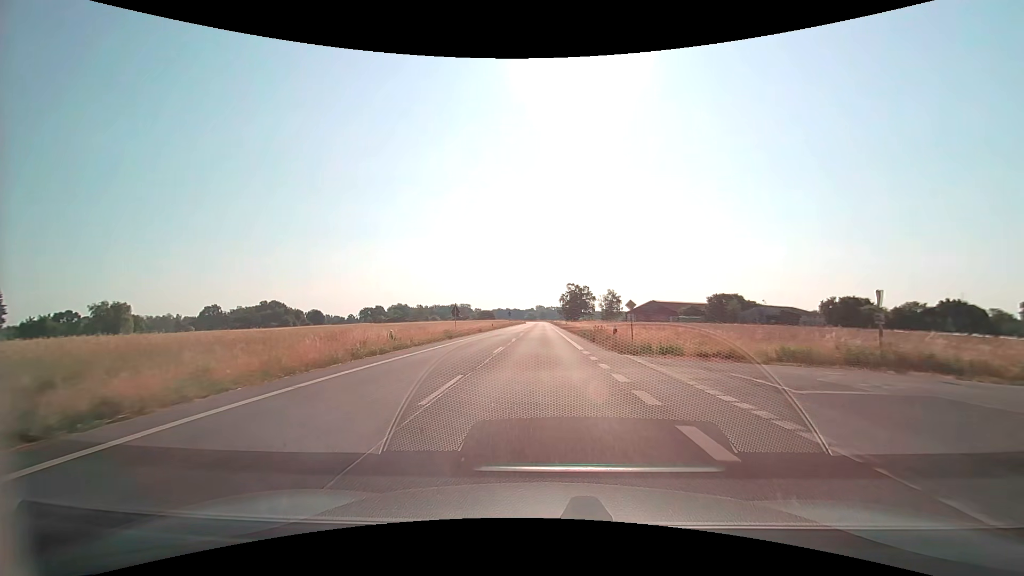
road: secondary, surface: asphalt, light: Day
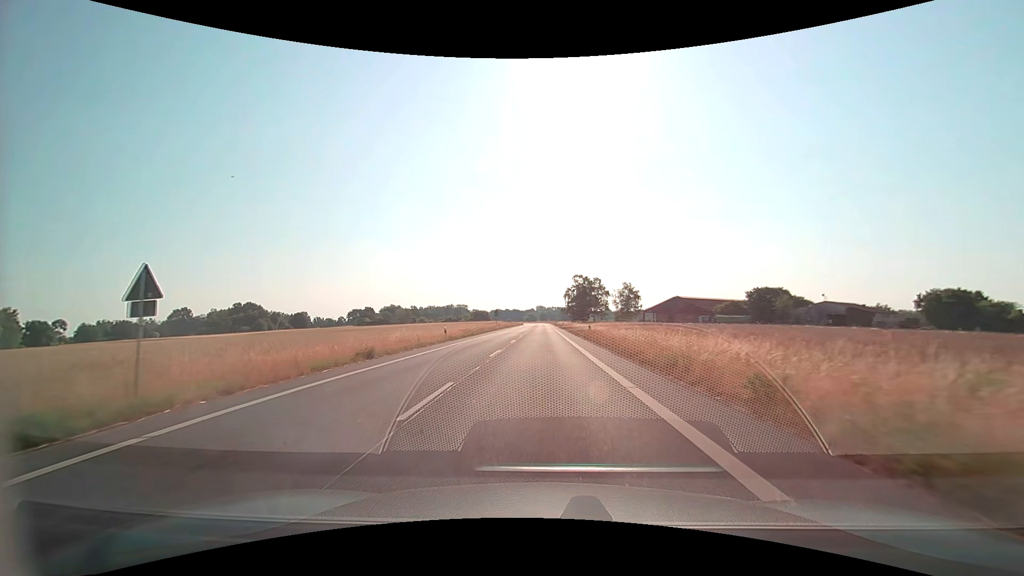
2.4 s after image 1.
(-0.2, +36.8) m; 0°
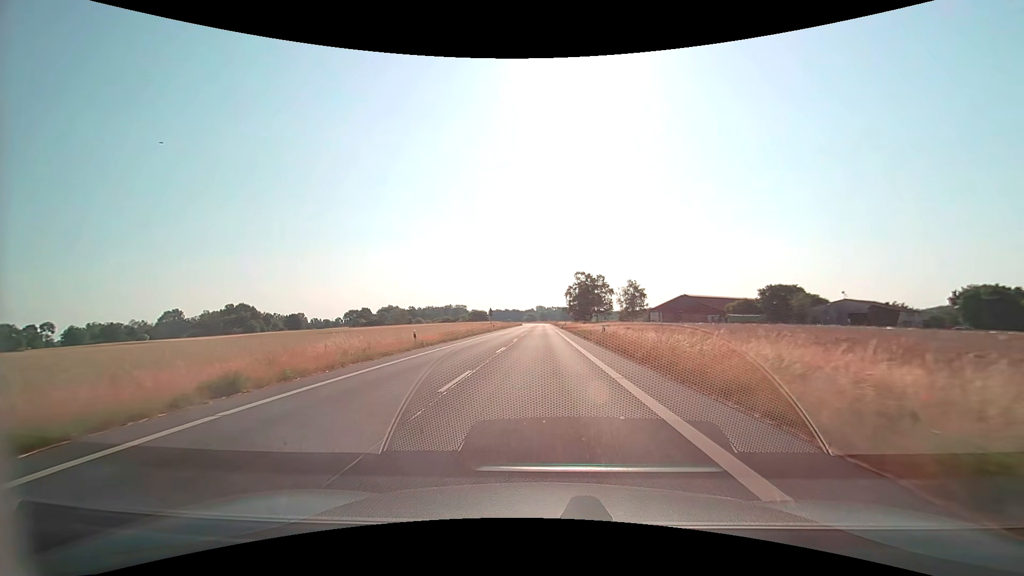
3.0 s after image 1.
(0.0, +9.2) m; 0°
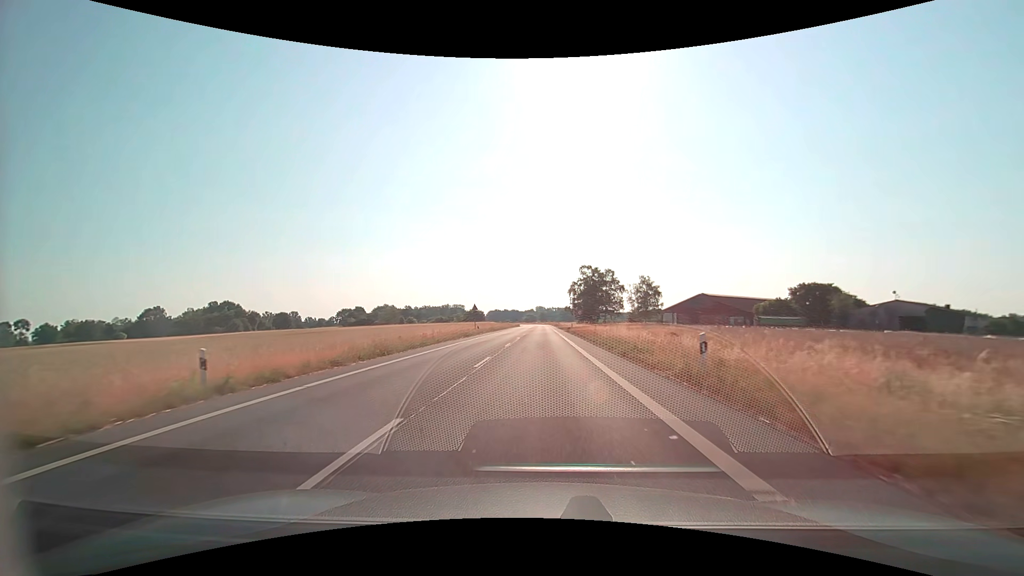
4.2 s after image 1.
(0.0, +18.5) m; 0°
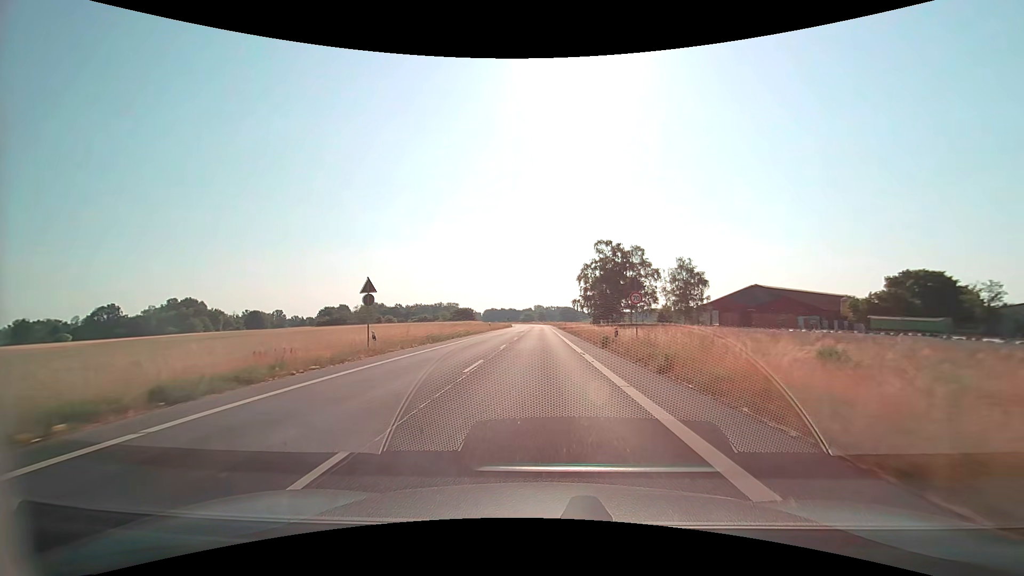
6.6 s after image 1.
(0.0, +37.2) m; 0°
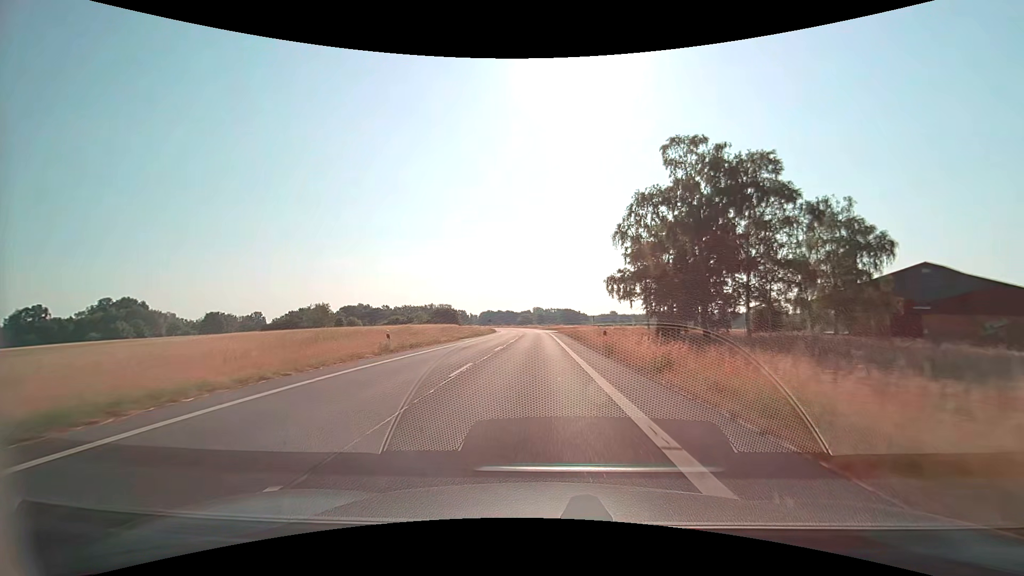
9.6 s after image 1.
(+0.2, +48.4) m; 0°
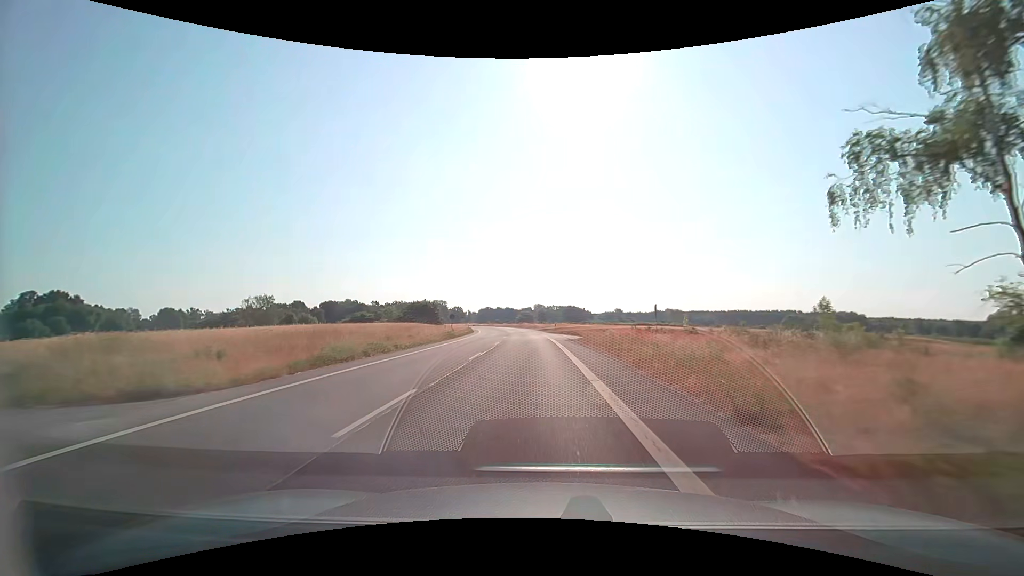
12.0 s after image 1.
(-0.1, +42.3) m; 0°
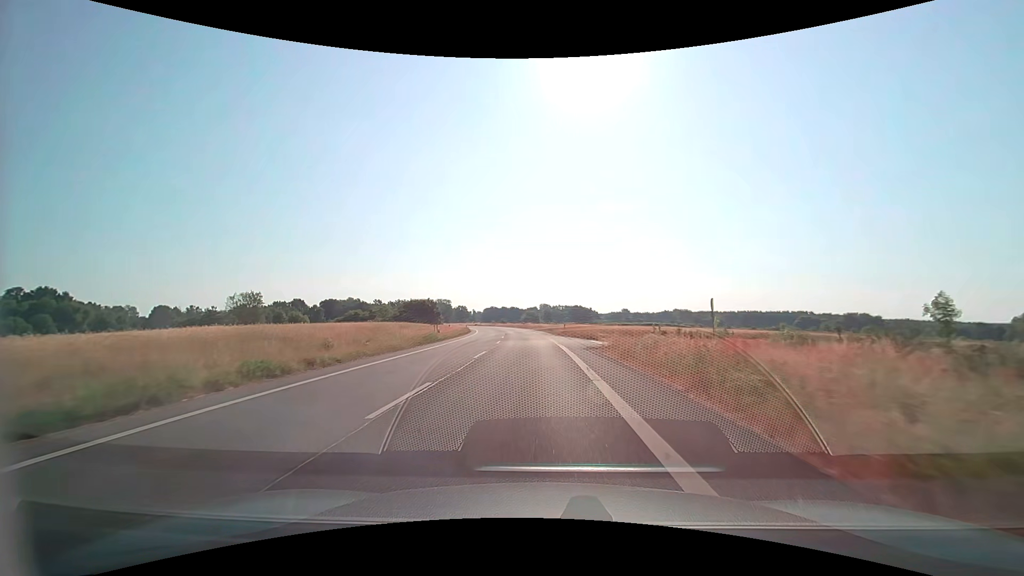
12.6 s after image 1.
(-0.1, +10.7) m; -1°
(0, +10) (0, +20) (-1, +30) (-1, +40) (-2, +50) (-3, +60) (-4, +70) (-5, +80) (-6, +90) (-8, +100) m
